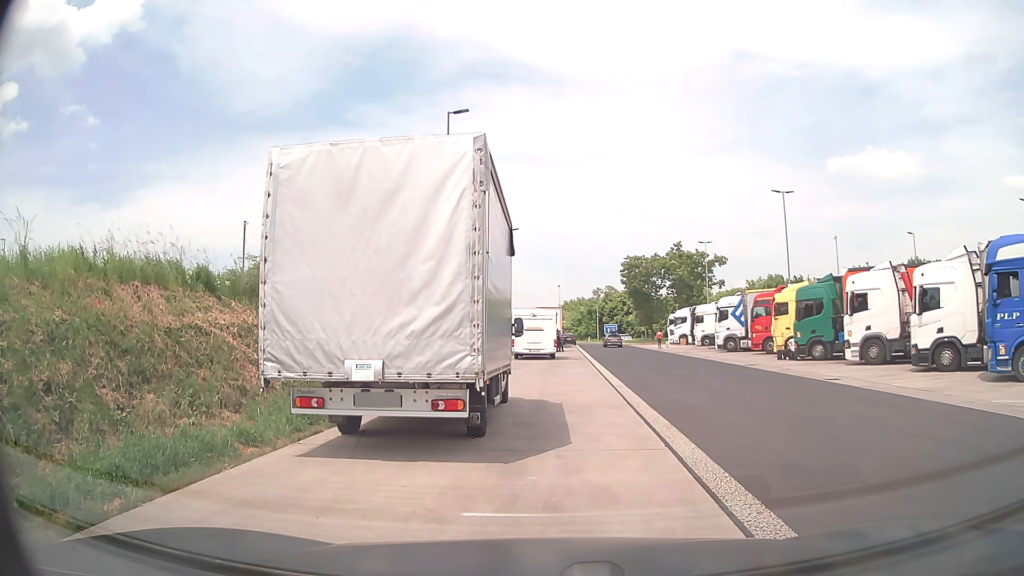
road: service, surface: asphalt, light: Day
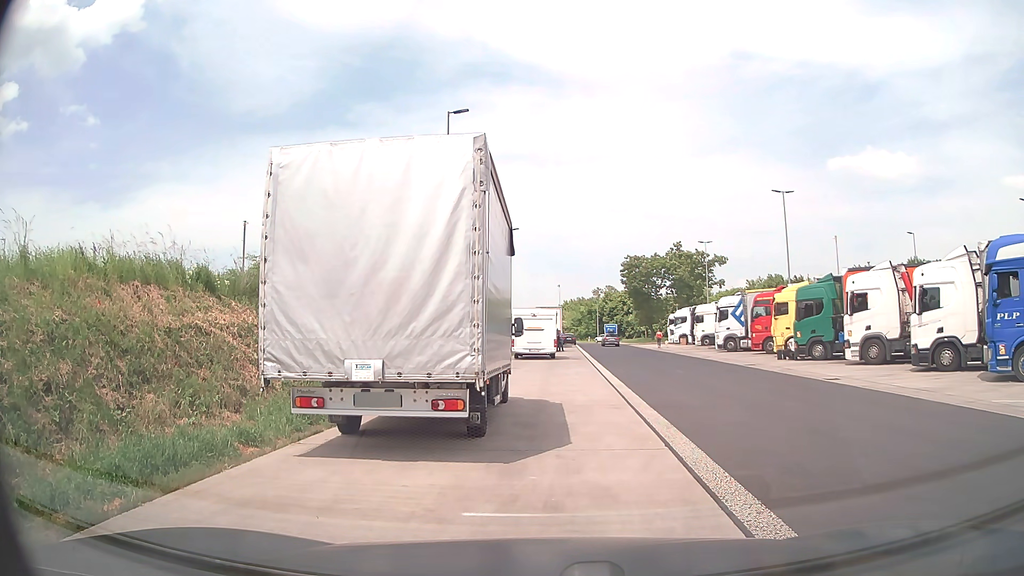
(0.0, 0.0) m; 0°
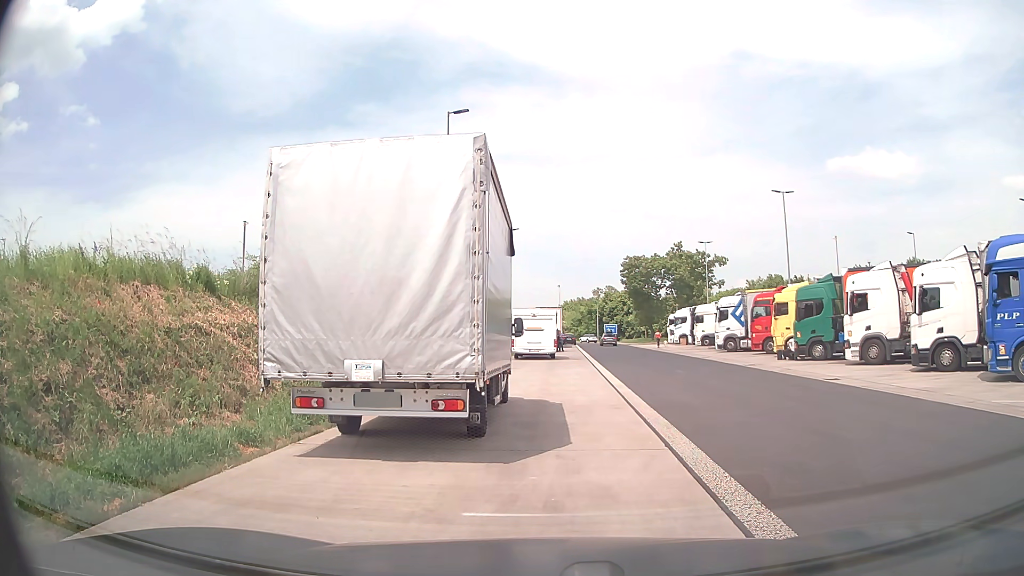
(0.0, 0.0) m; 0°
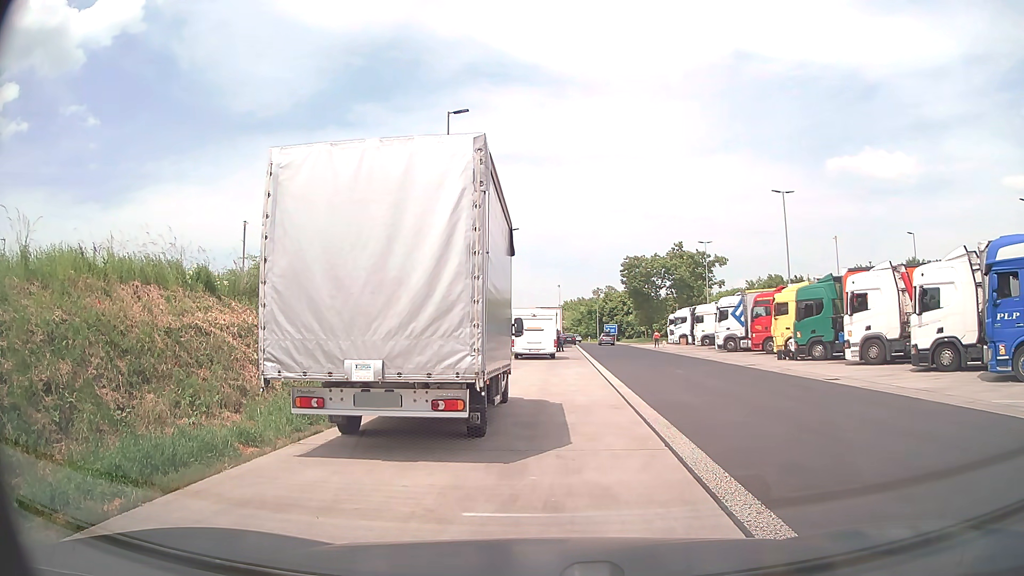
(0.0, 0.0) m; 0°
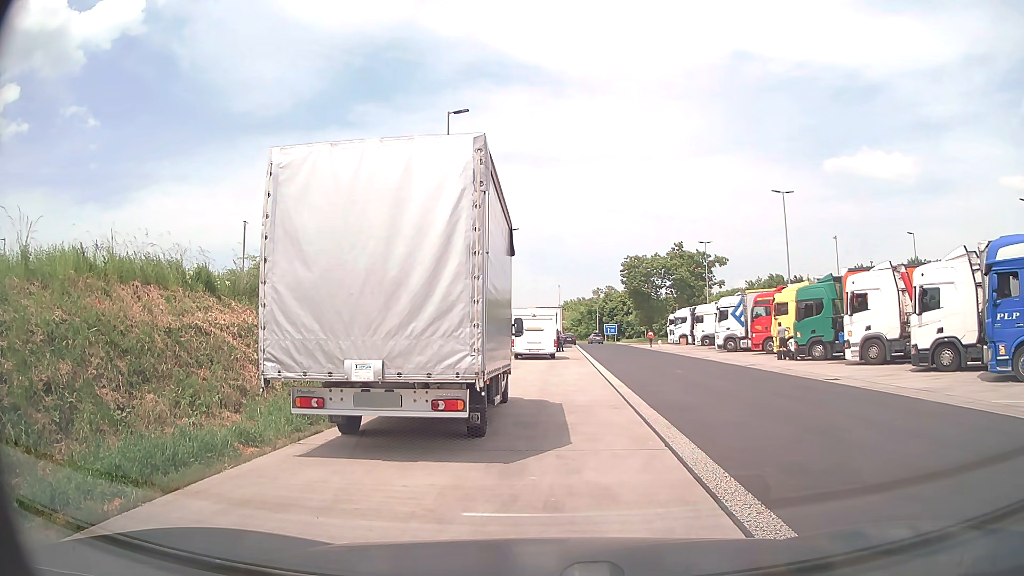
(0.0, 0.0) m; 0°
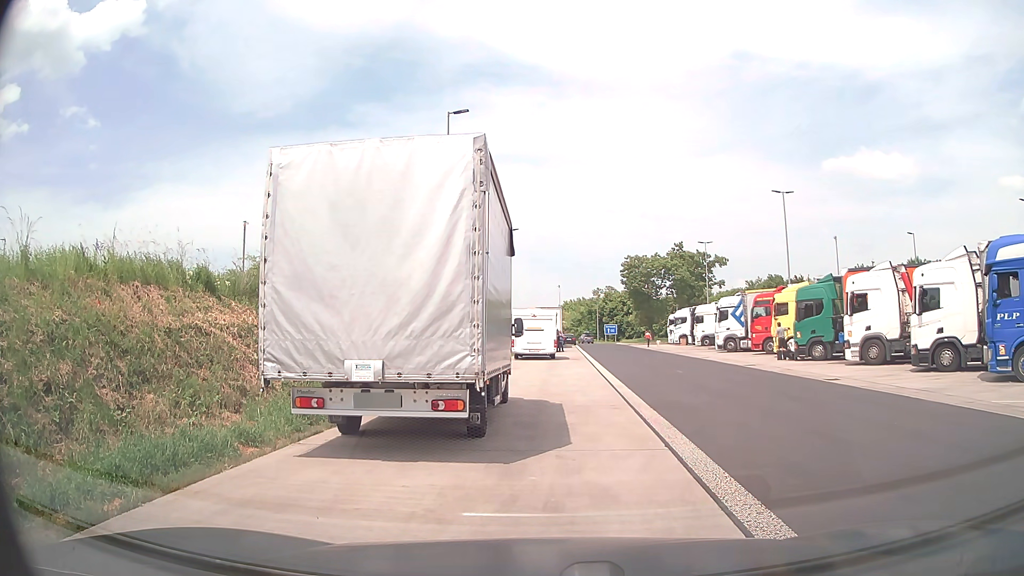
(0.0, 0.0) m; 0°
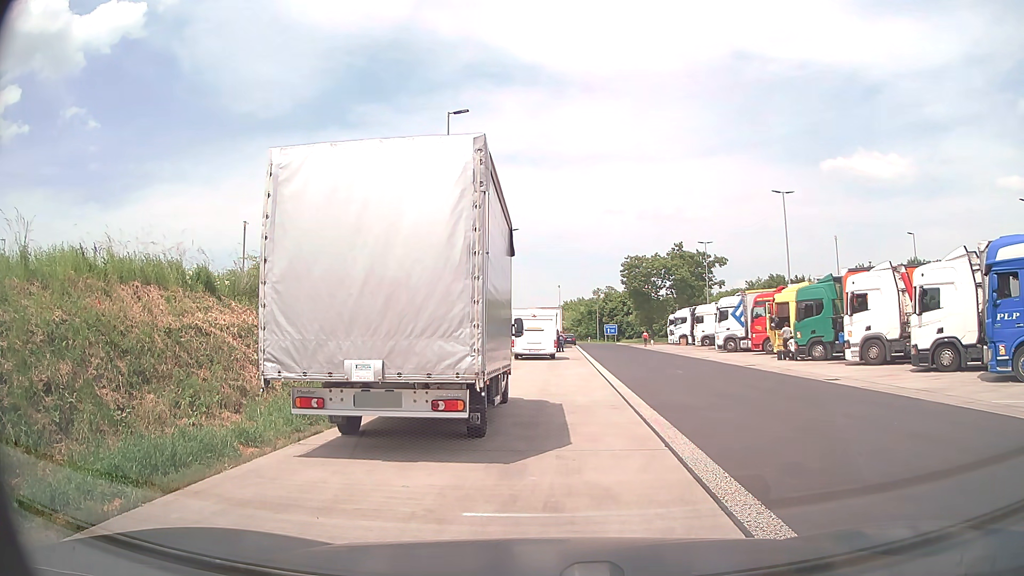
(0.0, 0.0) m; 0°
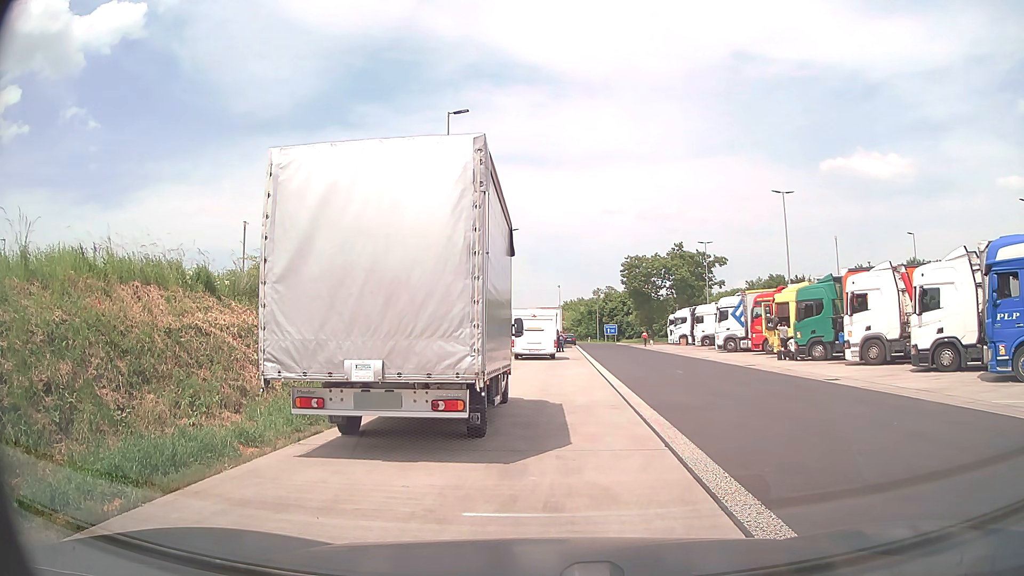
(0.0, 0.0) m; 0°
